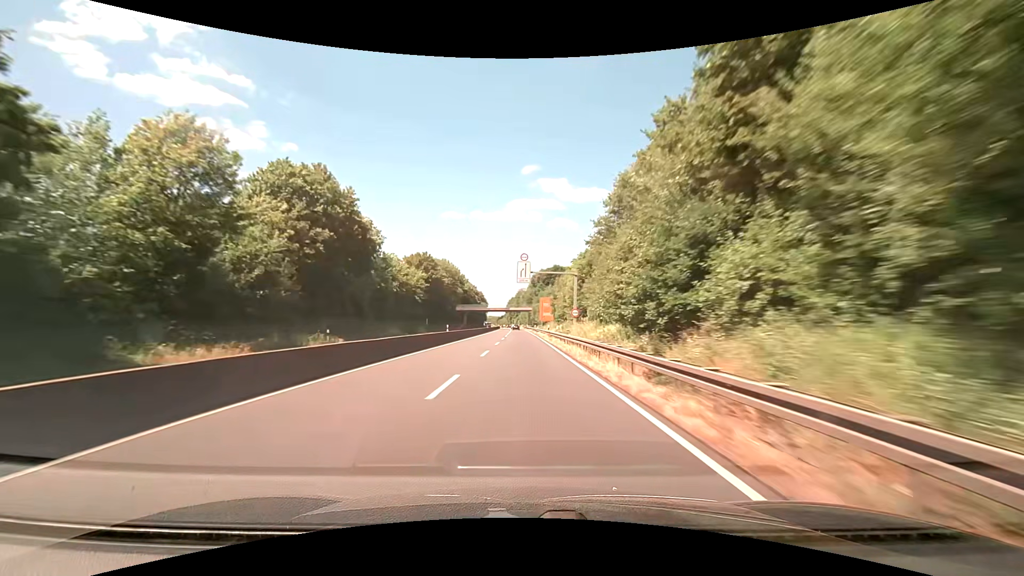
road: trunk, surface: asphalt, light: Day
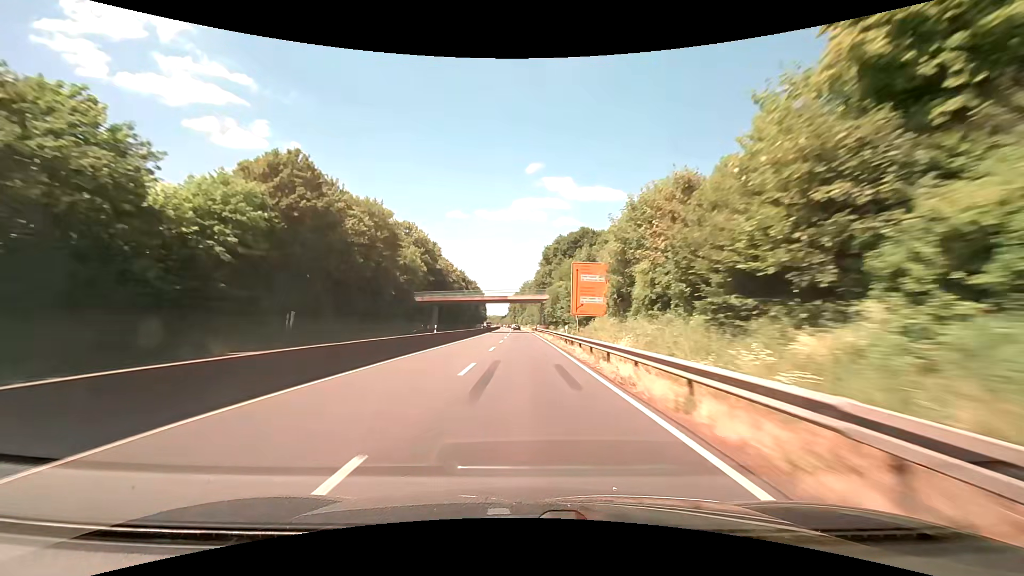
(-0.5, +56.2) m; -1°
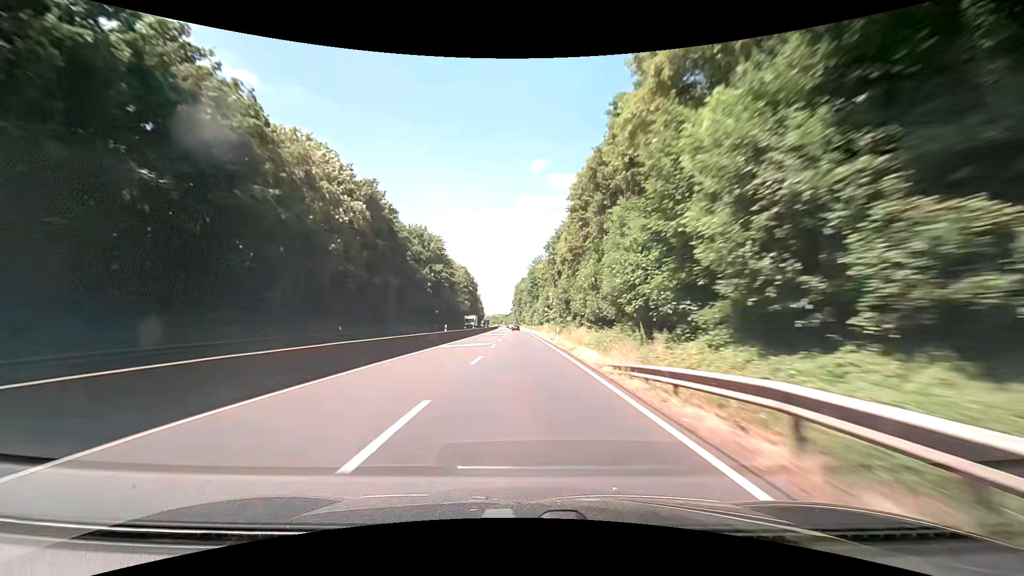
(-0.7, +92.7) m; -1°
(0, +10) (0, +20) (0, +30) (0, +40) (0, +50) (0, +60) (0, +70) (0, +80) (0, +90) (-1, +100) m
